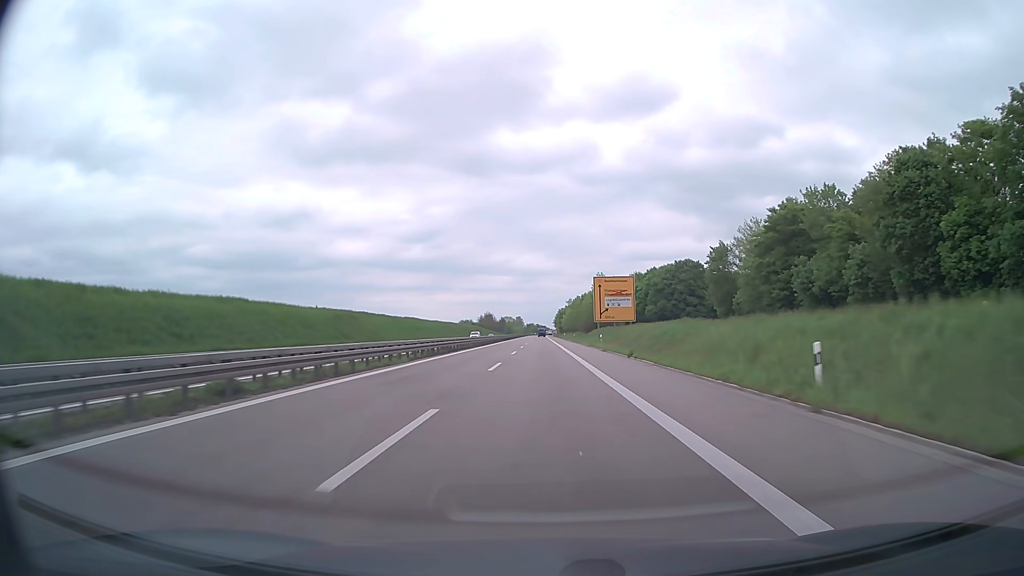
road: trunk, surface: asphalt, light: Day
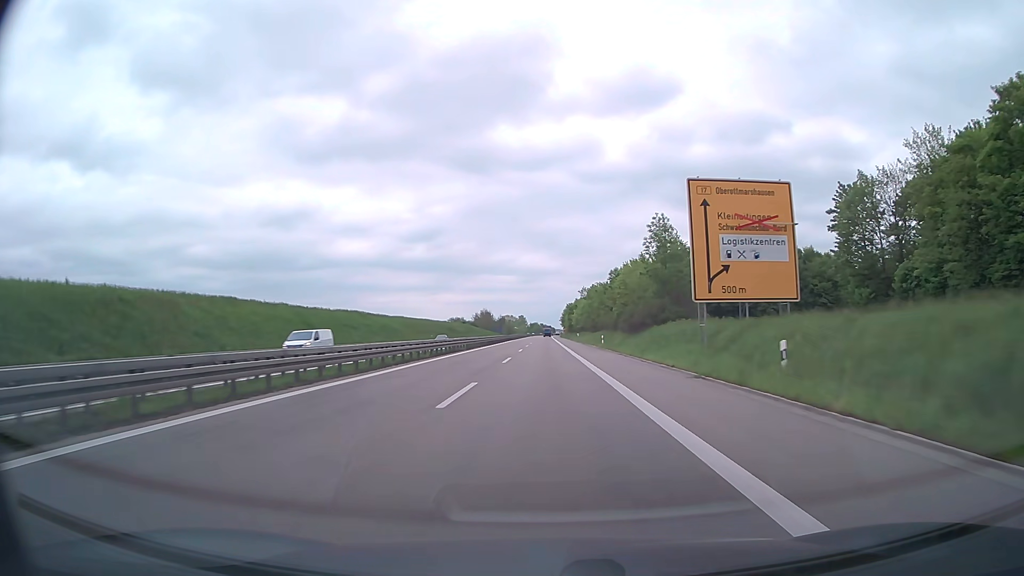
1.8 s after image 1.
(-0.1, +48.0) m; 0°
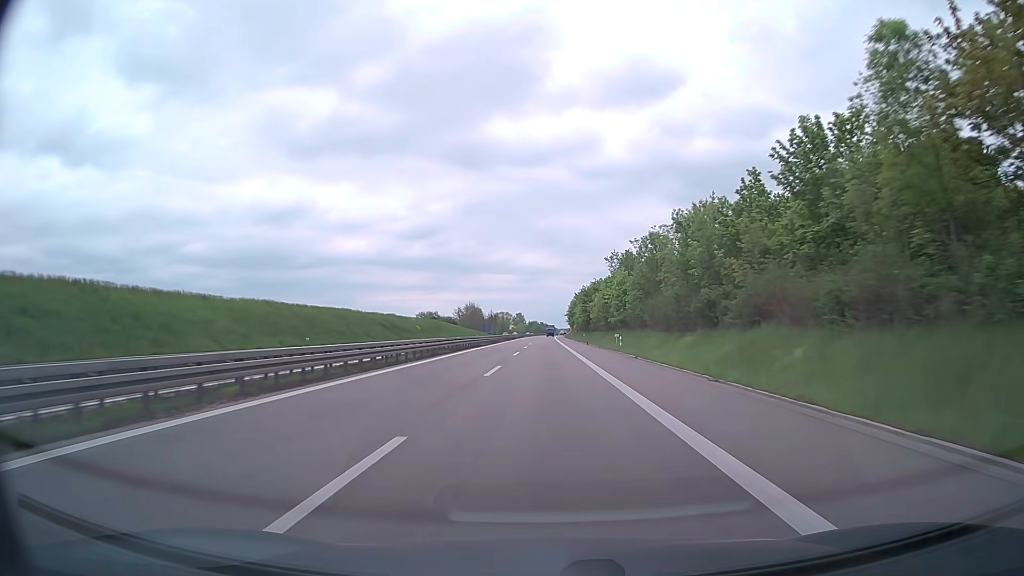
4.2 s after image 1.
(-0.1, +64.0) m; 0°
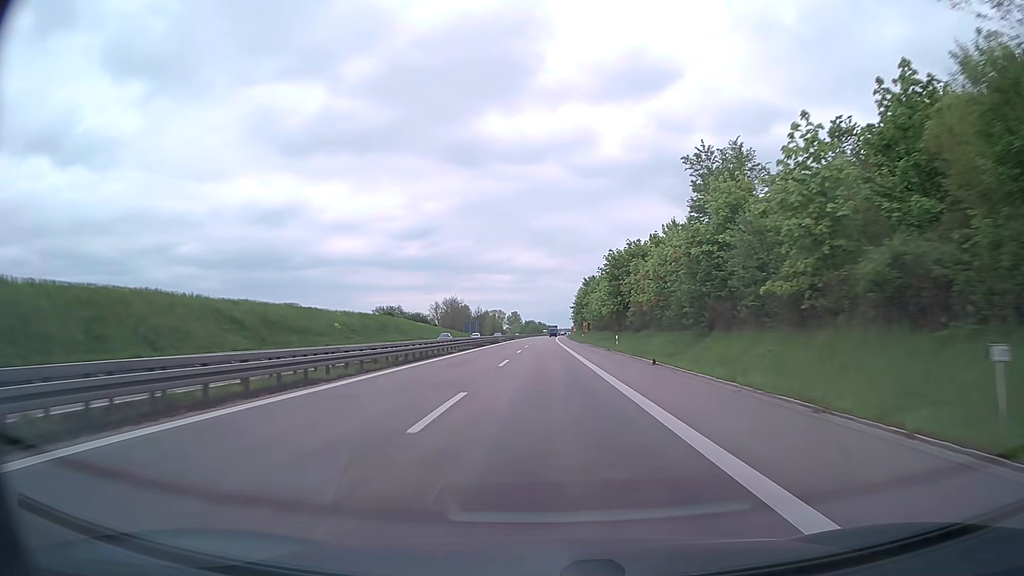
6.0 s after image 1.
(0.0, +47.9) m; 0°
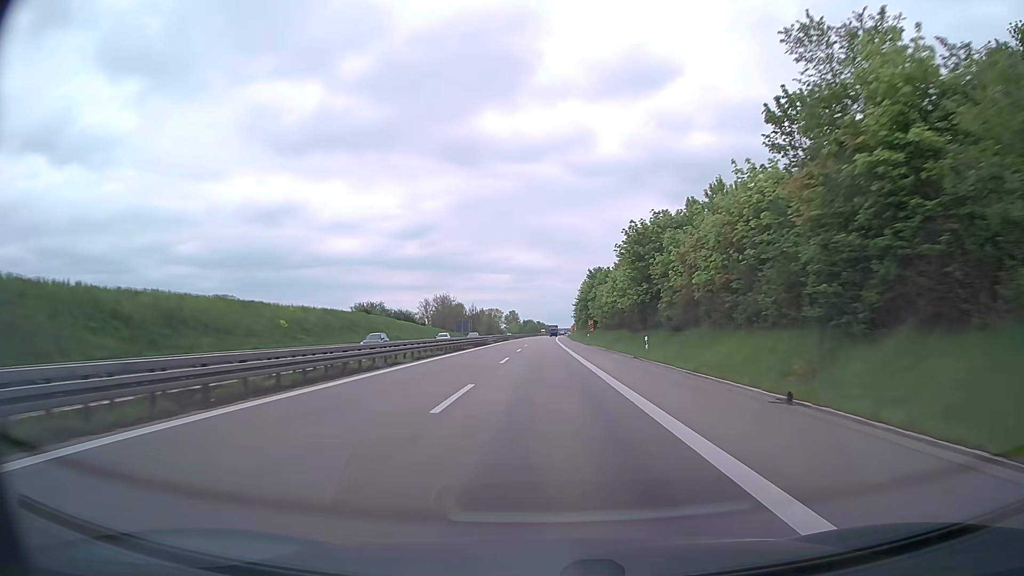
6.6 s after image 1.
(0.0, +16.0) m; 0°
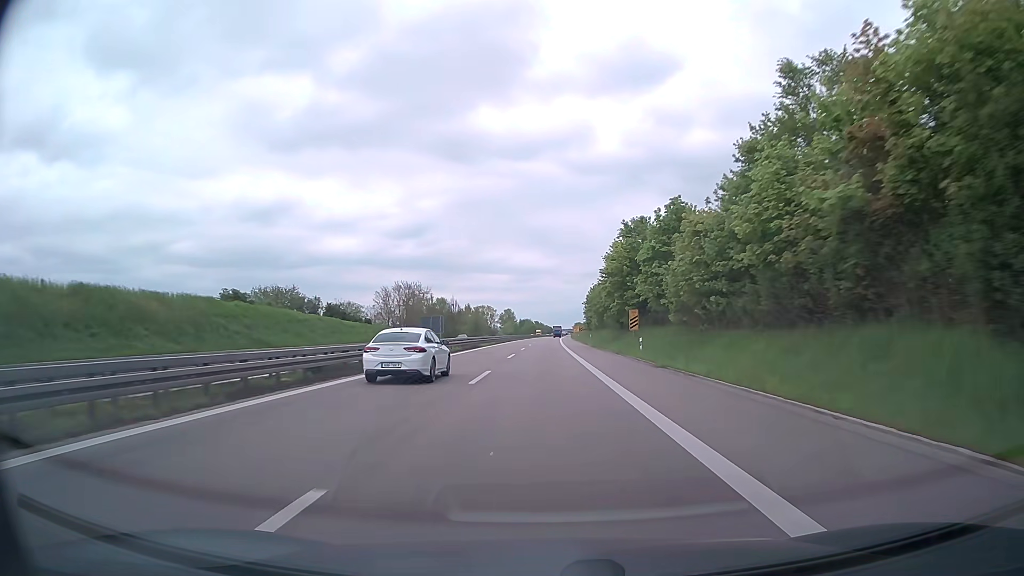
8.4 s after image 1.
(-0.1, +47.9) m; 0°
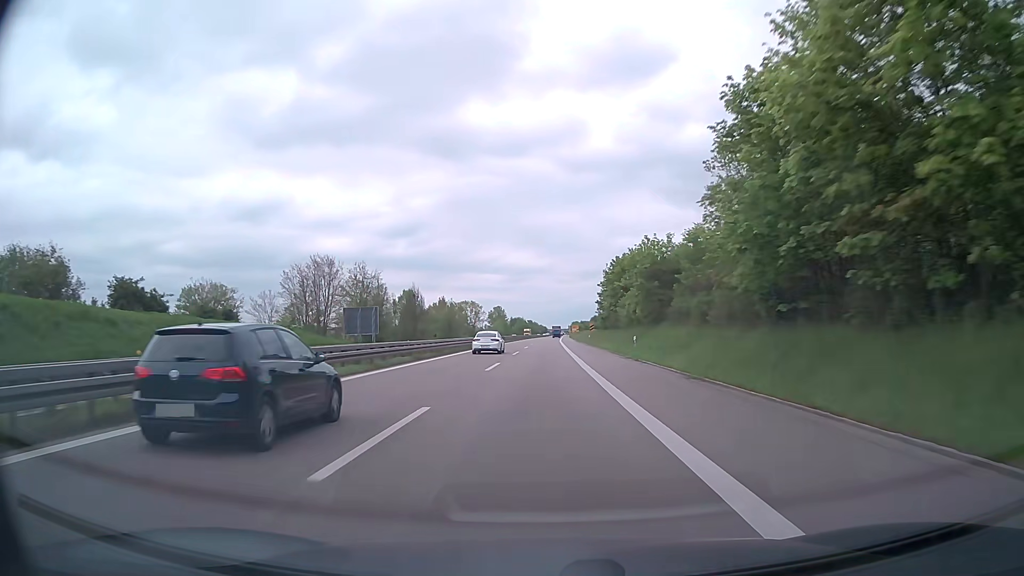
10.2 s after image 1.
(+0.3, +48.0) m; +1°
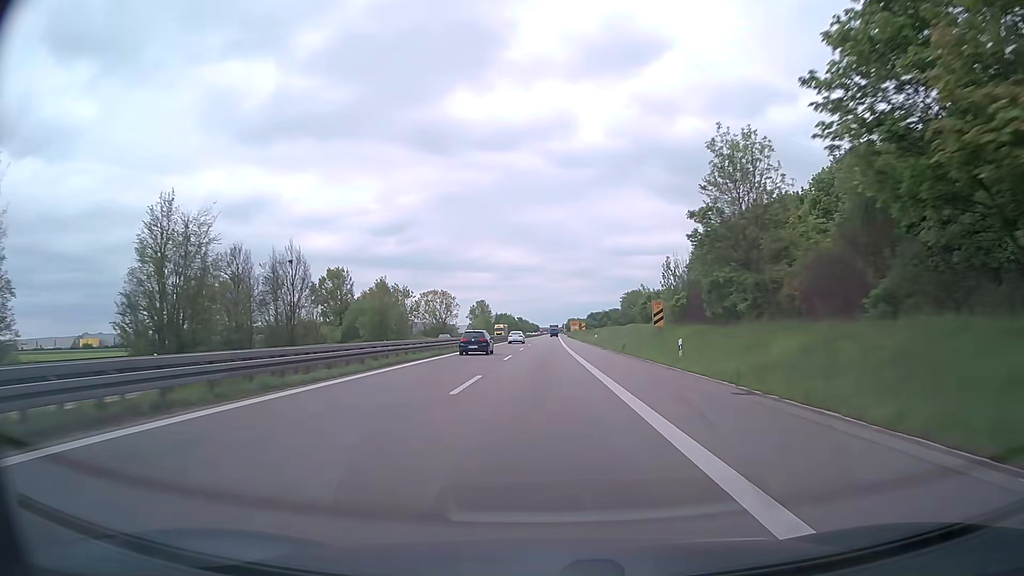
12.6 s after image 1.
(+0.1, +64.0) m; +1°
(0, +10) (0, +20) (0, +30) (0, +40) (0, +50) (0, +60) (0, +70) (+1, +80) (+1, +90) (+1, +100) m
